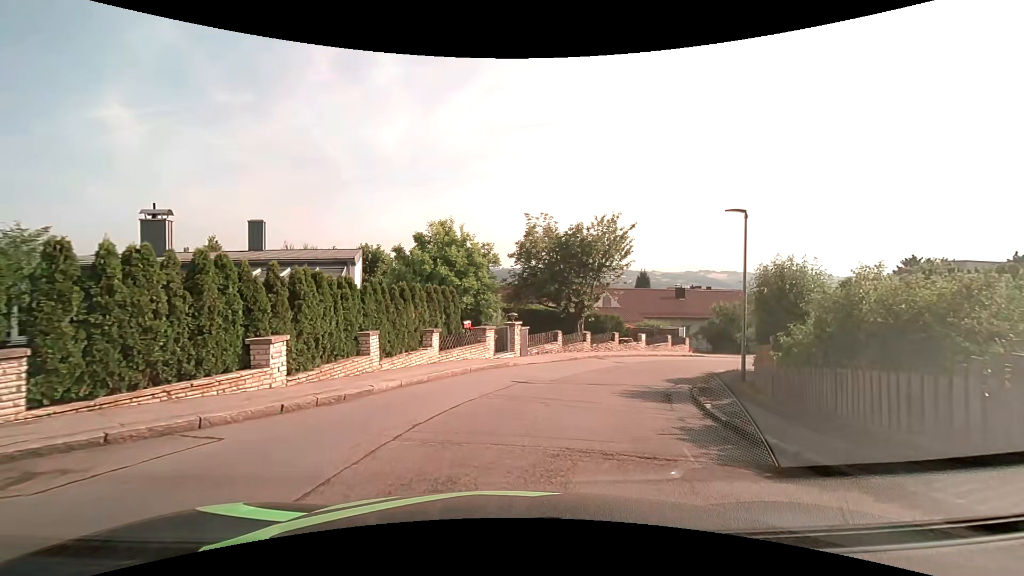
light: Day
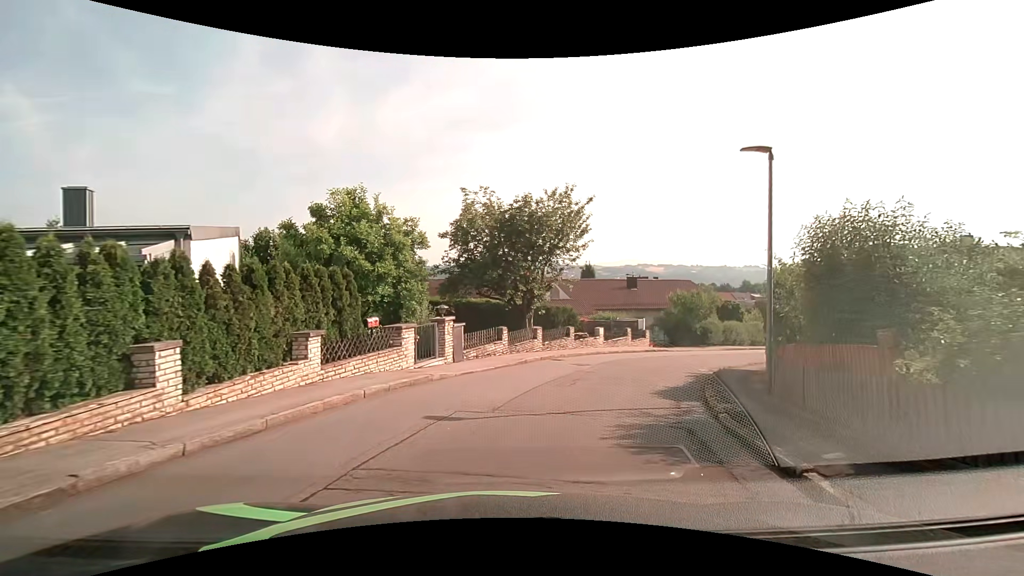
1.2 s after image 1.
(+0.4, +5.2) m; +7°
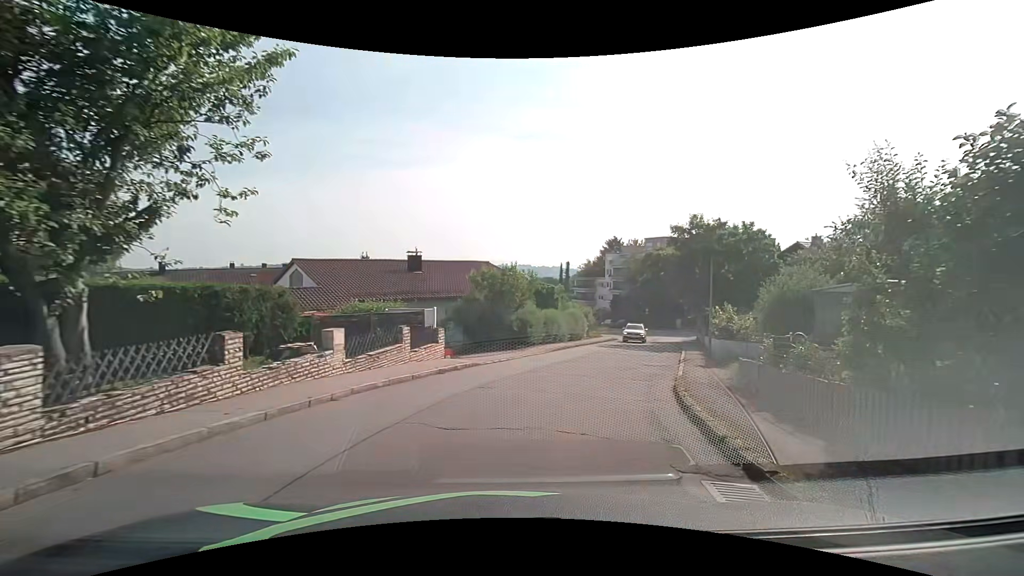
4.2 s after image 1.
(+3.2, +15.6) m; +23°
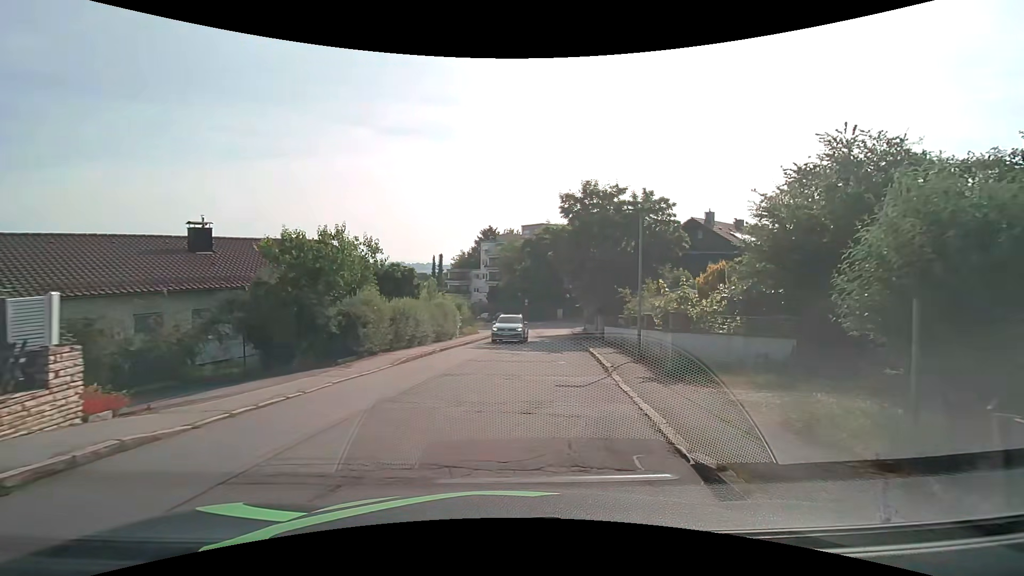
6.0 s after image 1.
(+1.4, +9.5) m; +15°
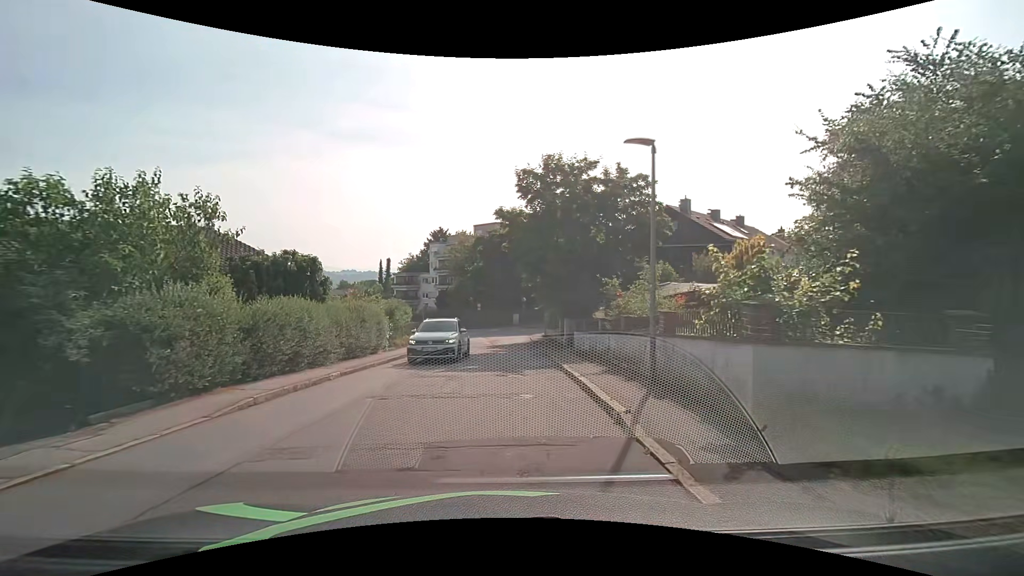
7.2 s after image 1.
(+0.4, +6.7) m; +6°
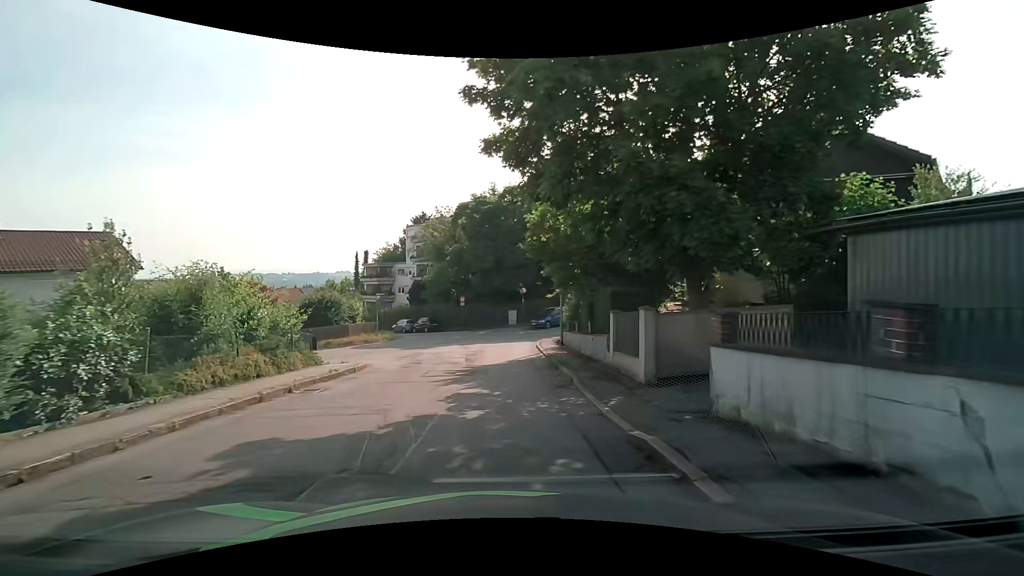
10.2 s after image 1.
(+0.1, +17.2) m; +1°
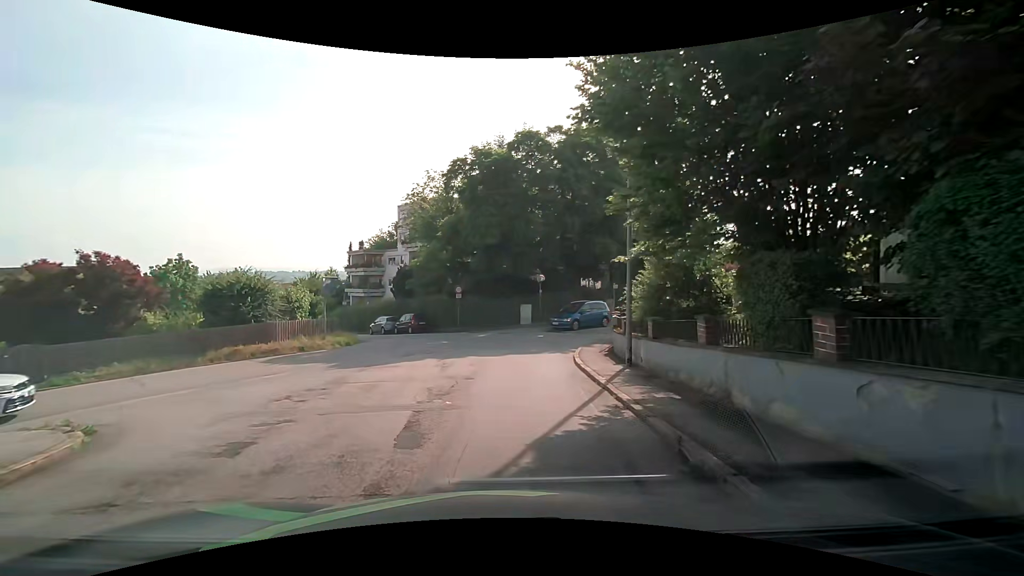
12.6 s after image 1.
(-0.2, +12.5) m; -3°
